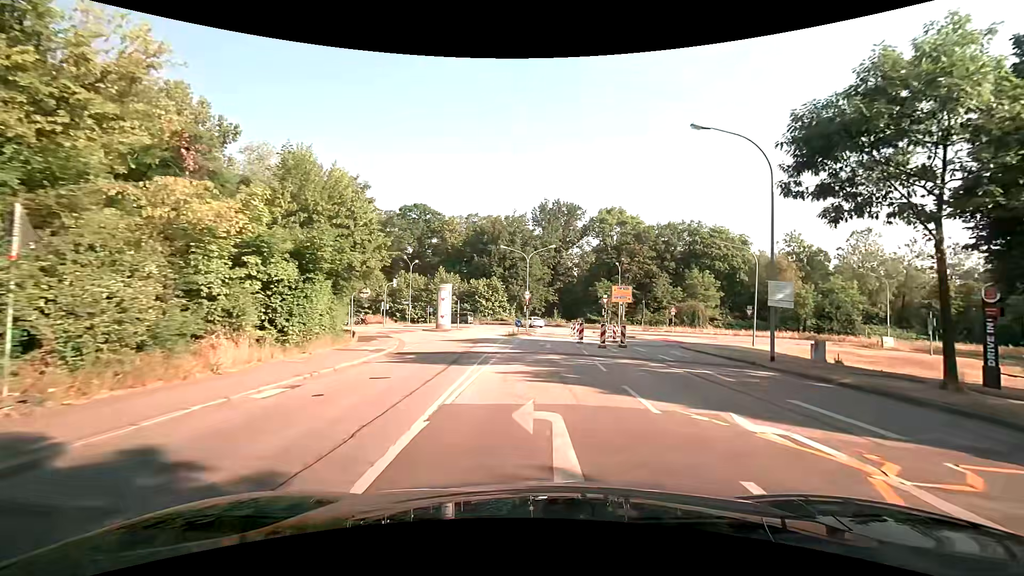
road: tertiary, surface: asphalt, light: Day
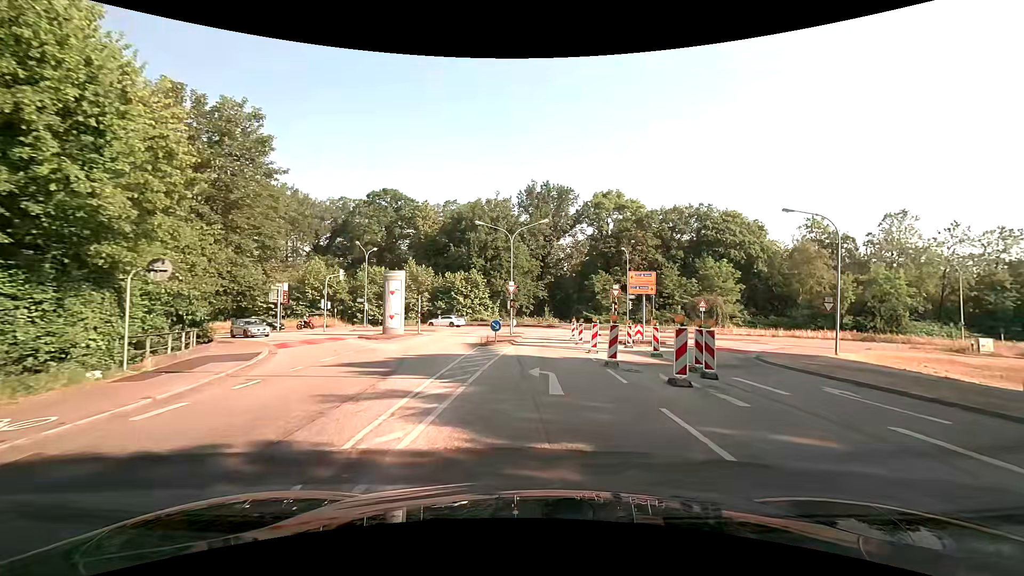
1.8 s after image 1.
(+0.4, +14.8) m; +2°
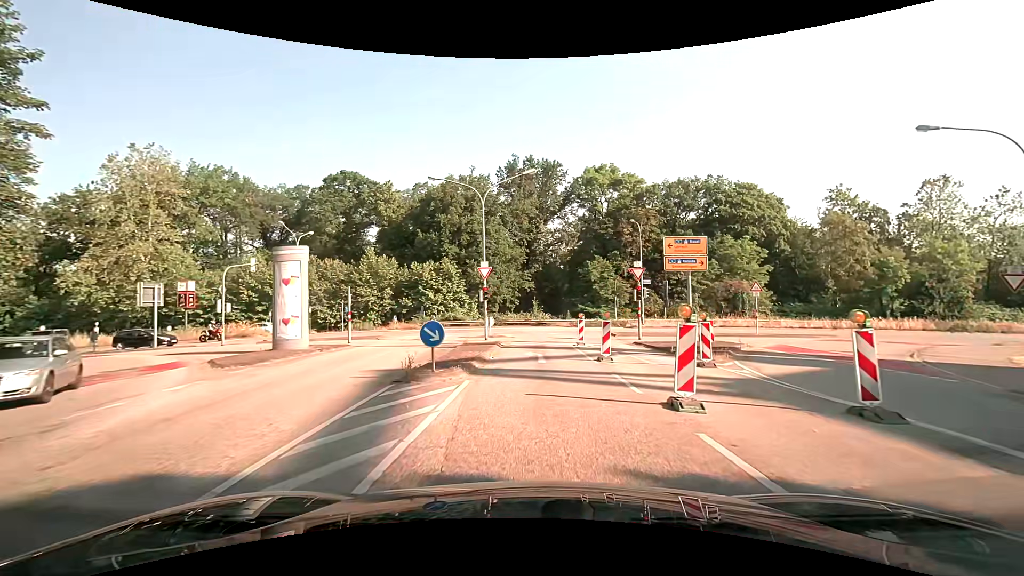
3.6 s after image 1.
(+0.3, +13.8) m; +2°
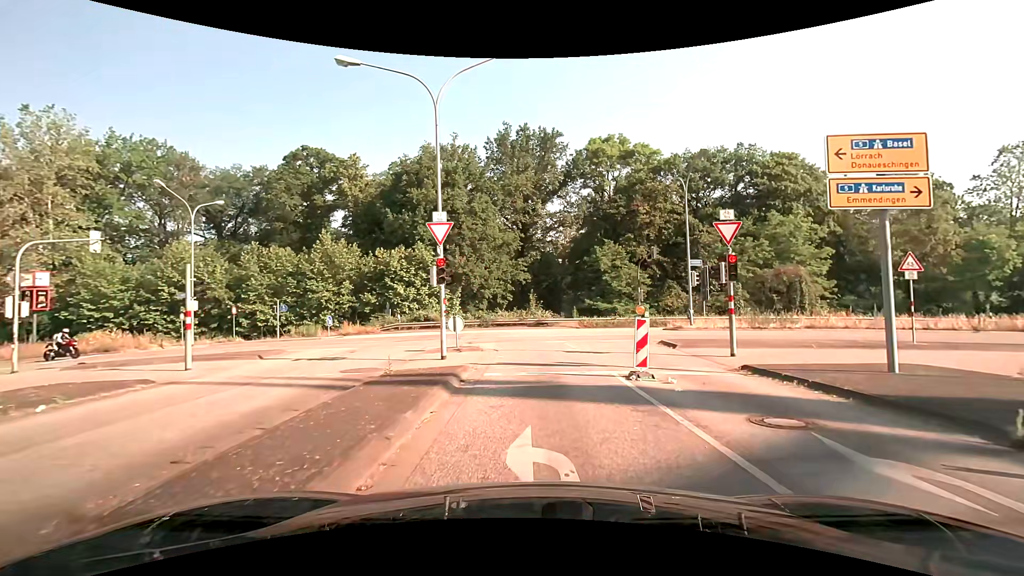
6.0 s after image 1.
(-0.1, +13.3) m; -1°
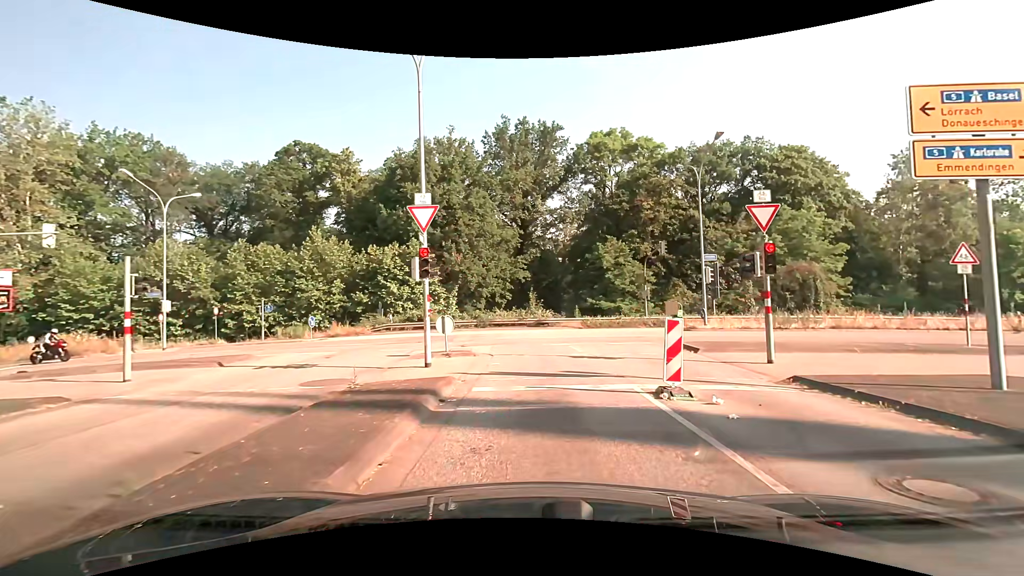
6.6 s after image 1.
(0.0, +2.3) m; +1°
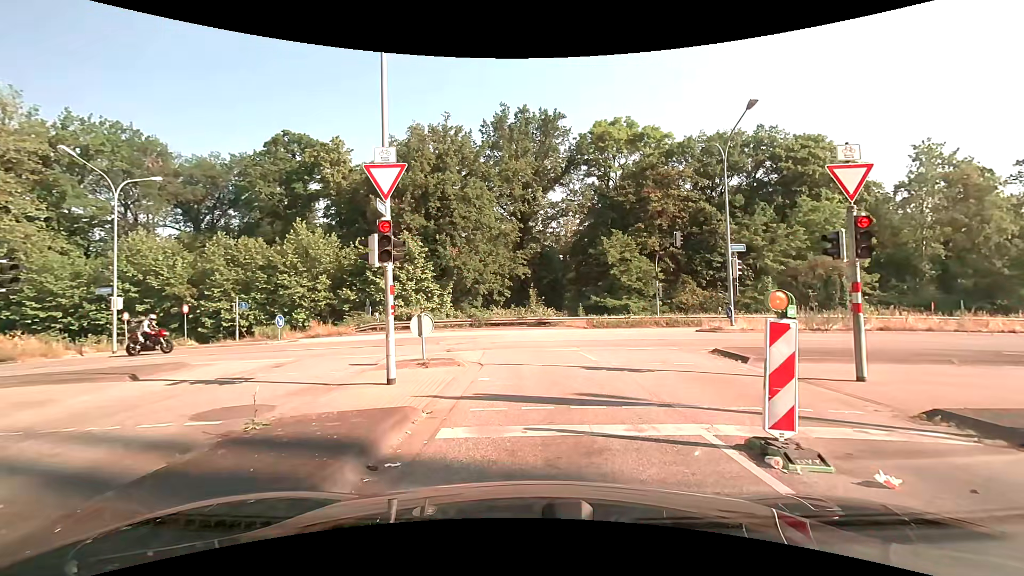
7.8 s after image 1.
(0.0, +3.4) m; +1°
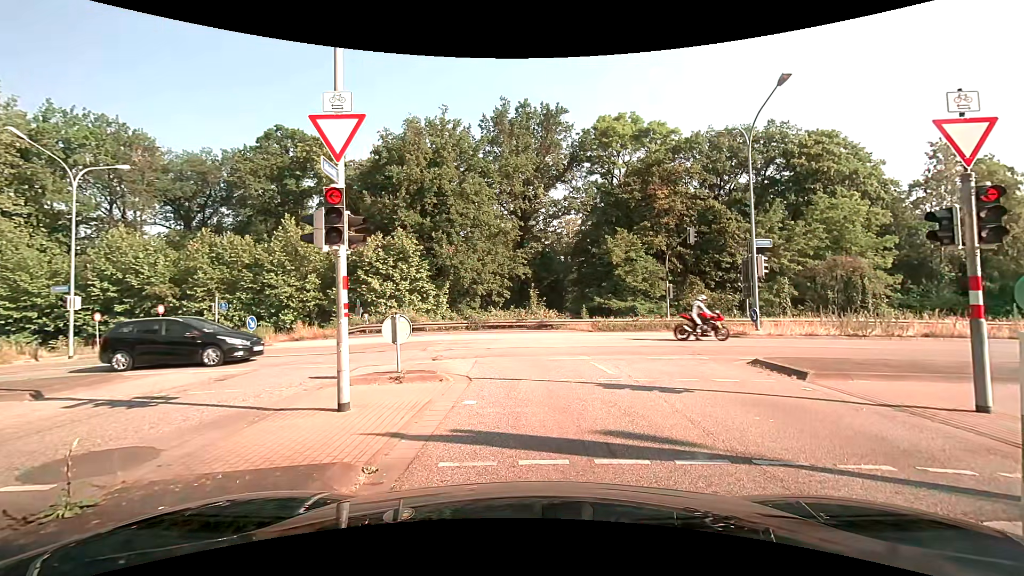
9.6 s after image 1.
(0.0, +2.3) m; -1°
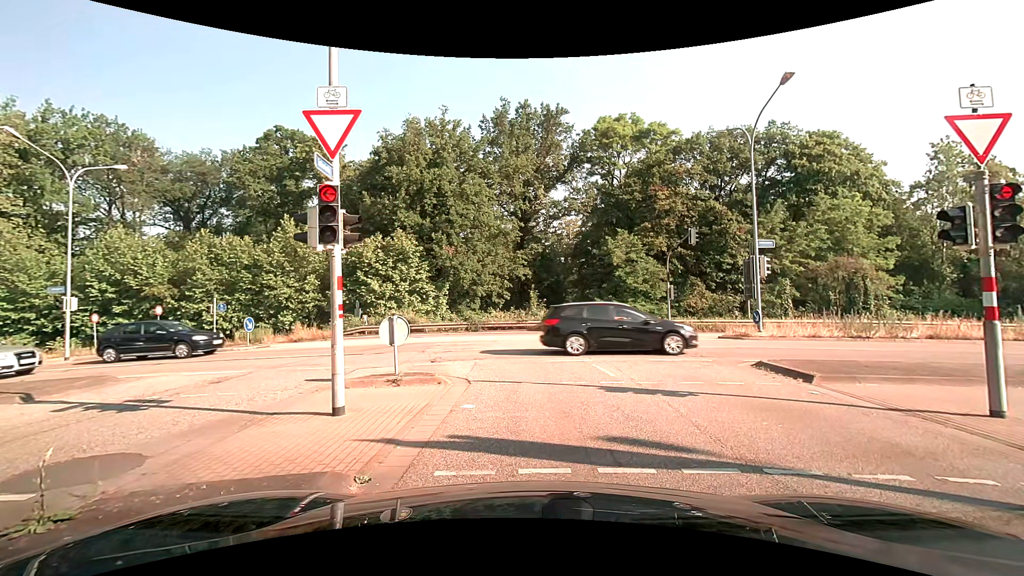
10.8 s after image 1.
(0.0, +0.2) m; 0°
